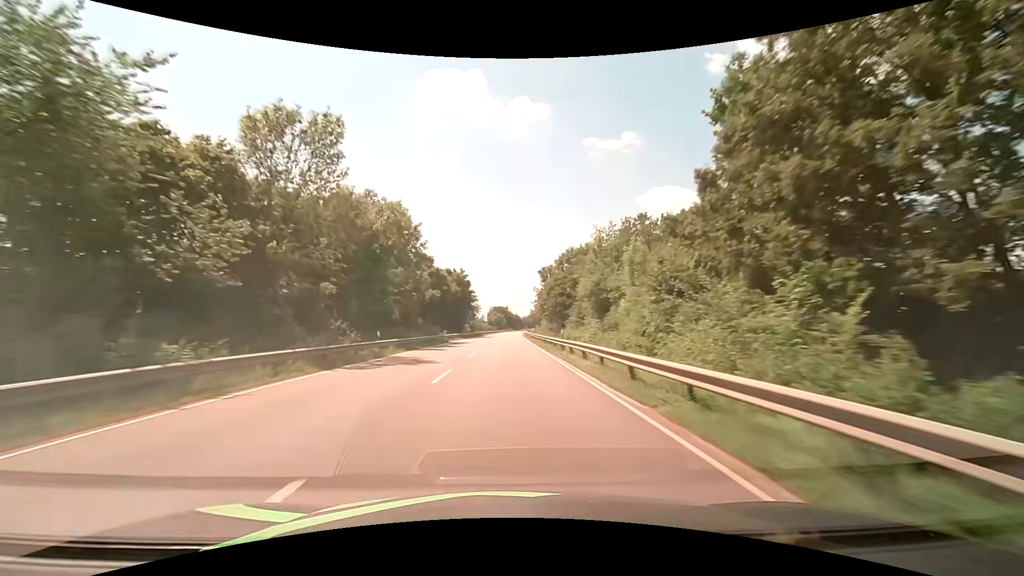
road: primary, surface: asphalt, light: Day
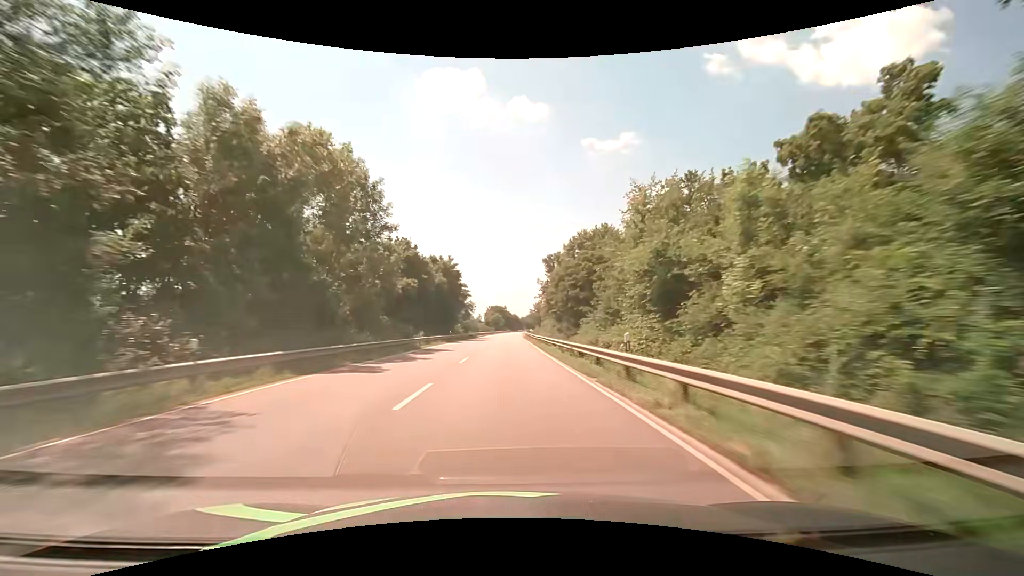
(+0.1, +15.8) m; 0°
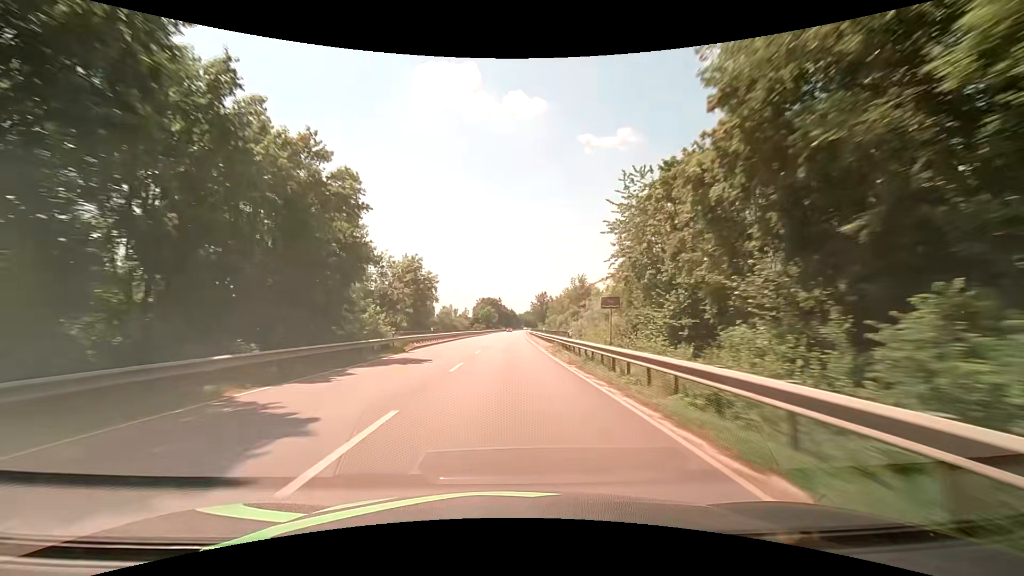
(+0.2, +63.1) m; 0°
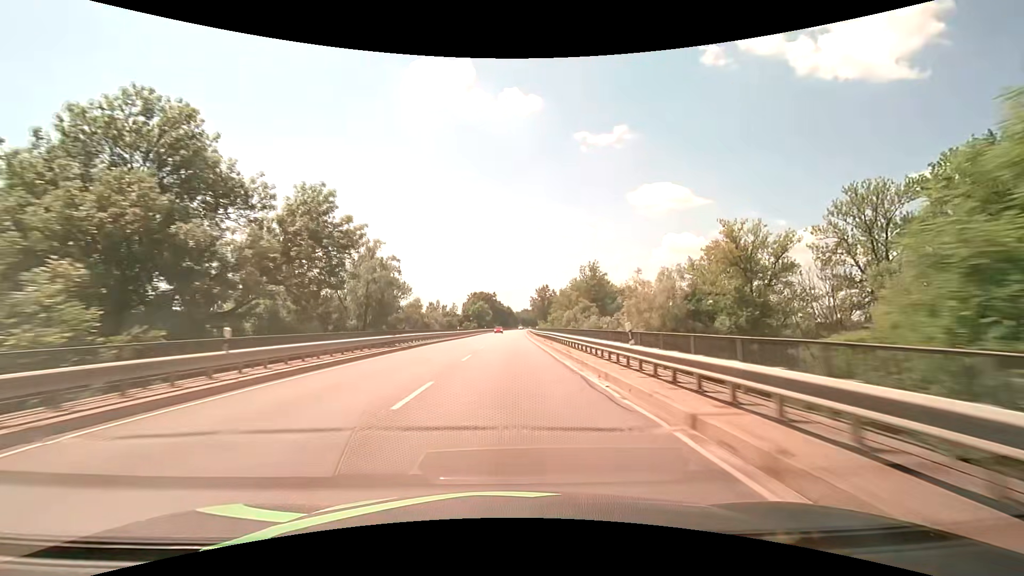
(+0.1, +31.6) m; 0°
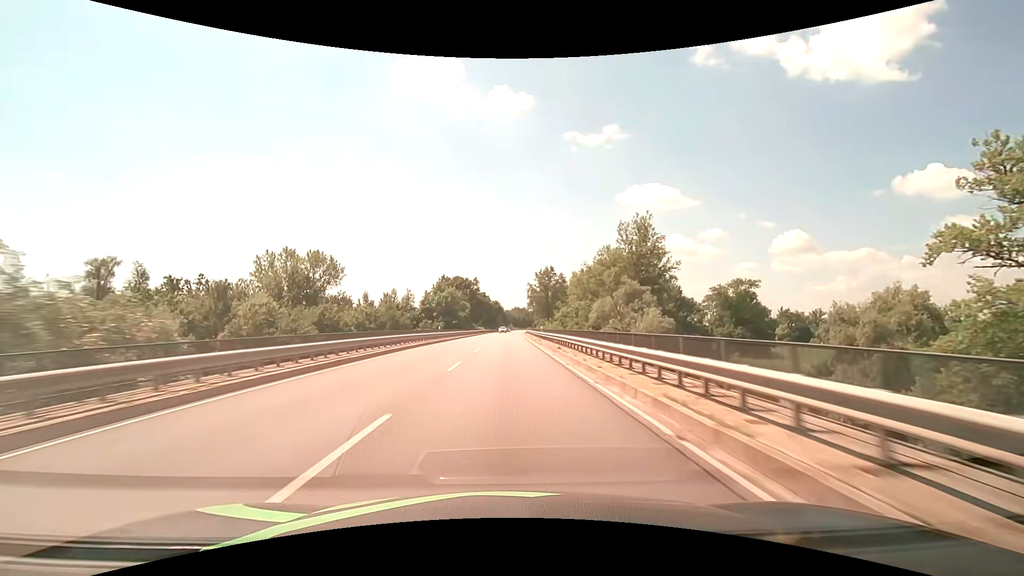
(+0.7, +63.2) m; +1°
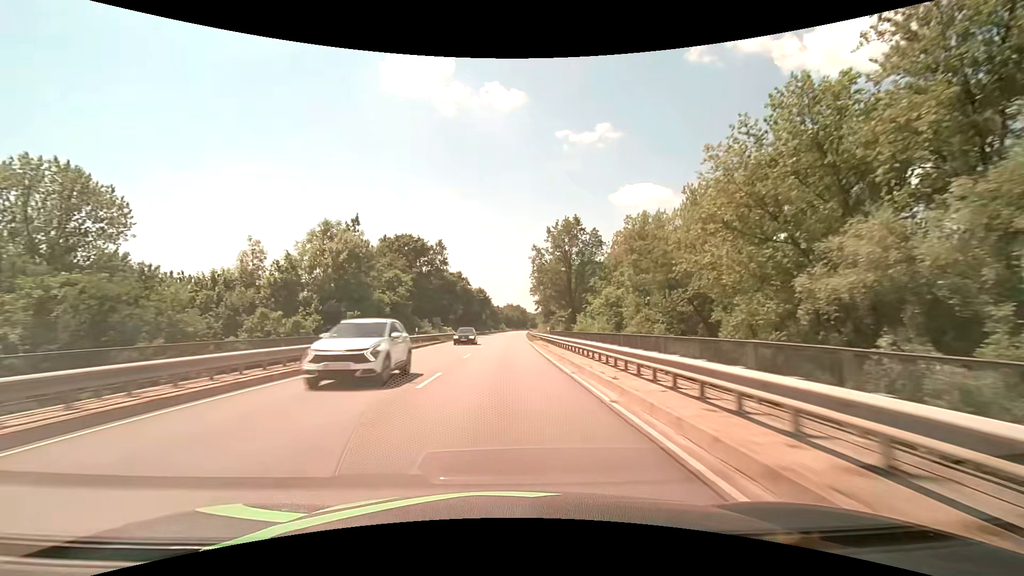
(+0.7, +63.2) m; +1°
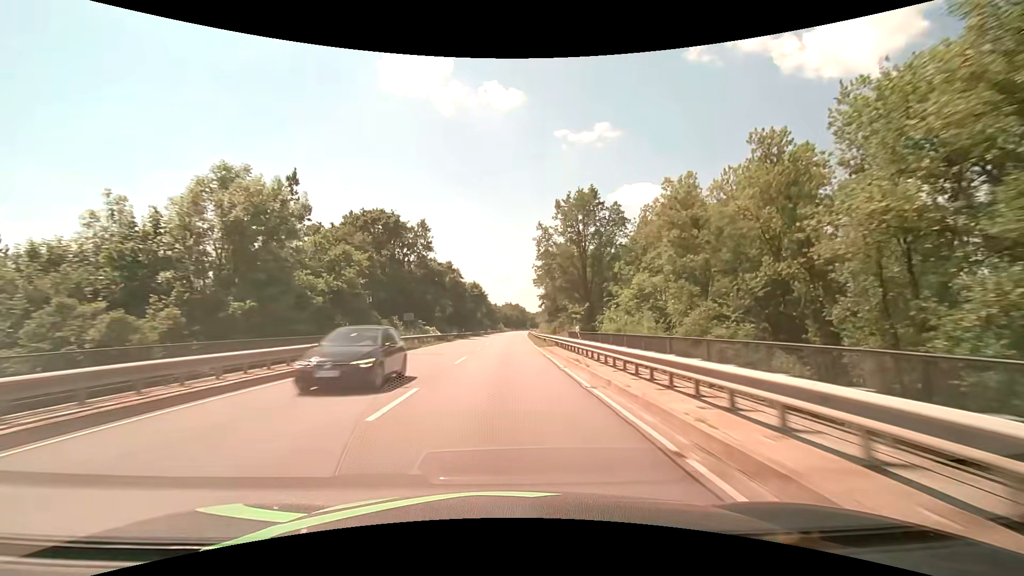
(0.0, +15.8) m; 0°
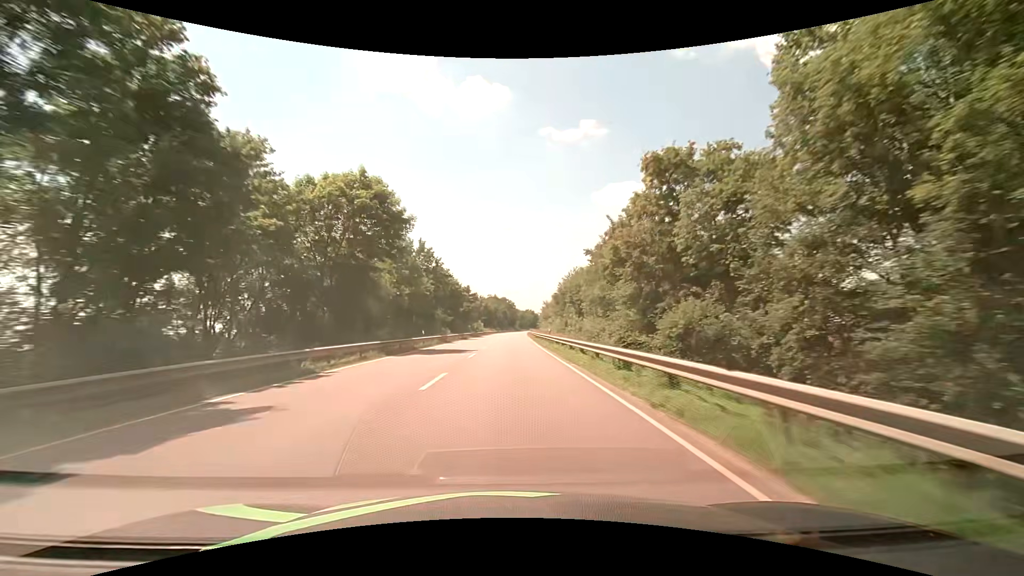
(+1.0, +79.0) m; +2°
(0, +10) (0, +20) (0, +30) (0, +40) (0, +50) (+1, +60) (+1, +70) (+1, +80) (+1, +90) (+2, +100) m
